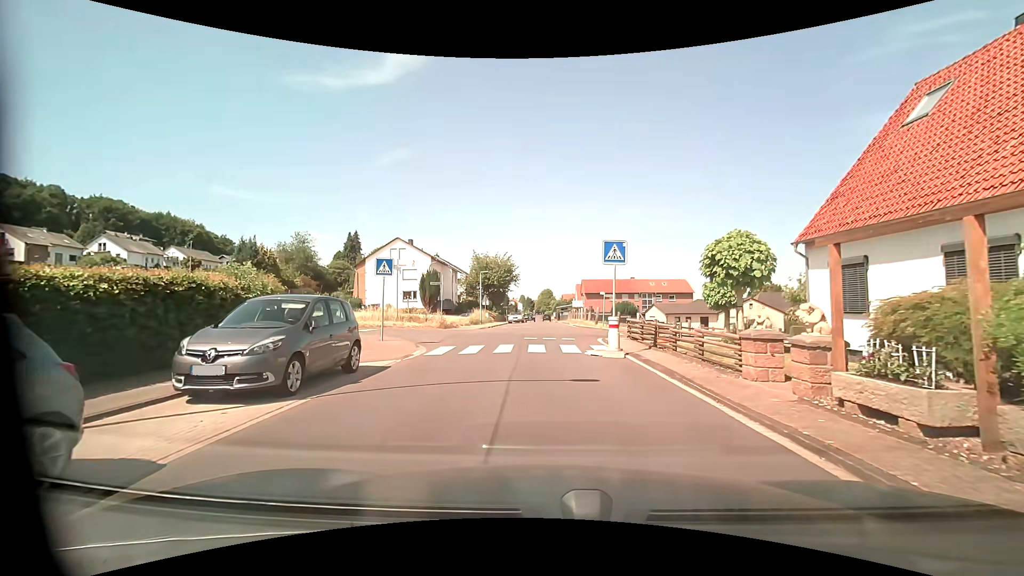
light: Day
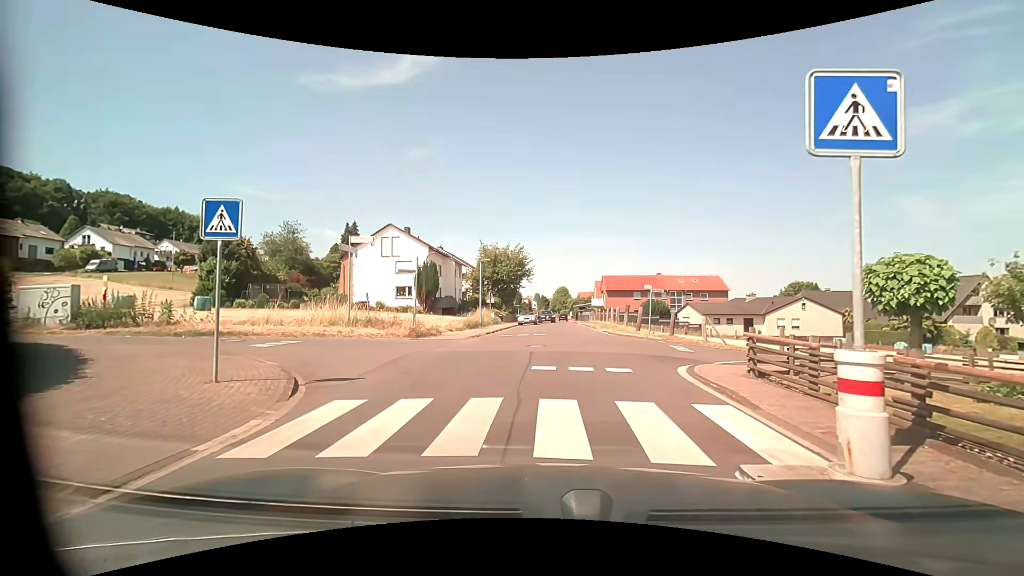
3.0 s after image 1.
(-0.2, +9.8) m; -1°
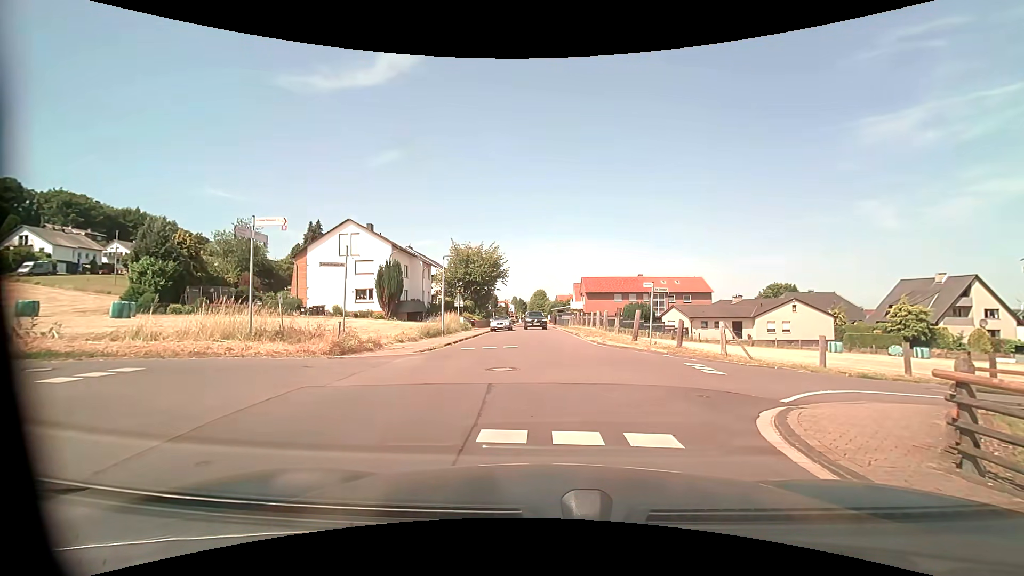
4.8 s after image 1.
(0.0, +5.2) m; +3°
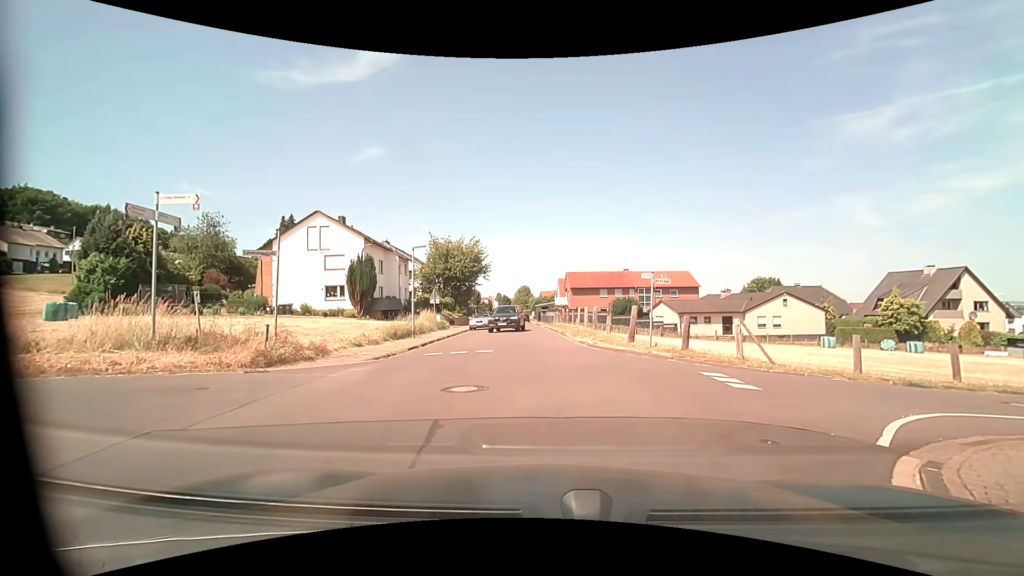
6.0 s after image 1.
(0.0, +2.9) m; 0°
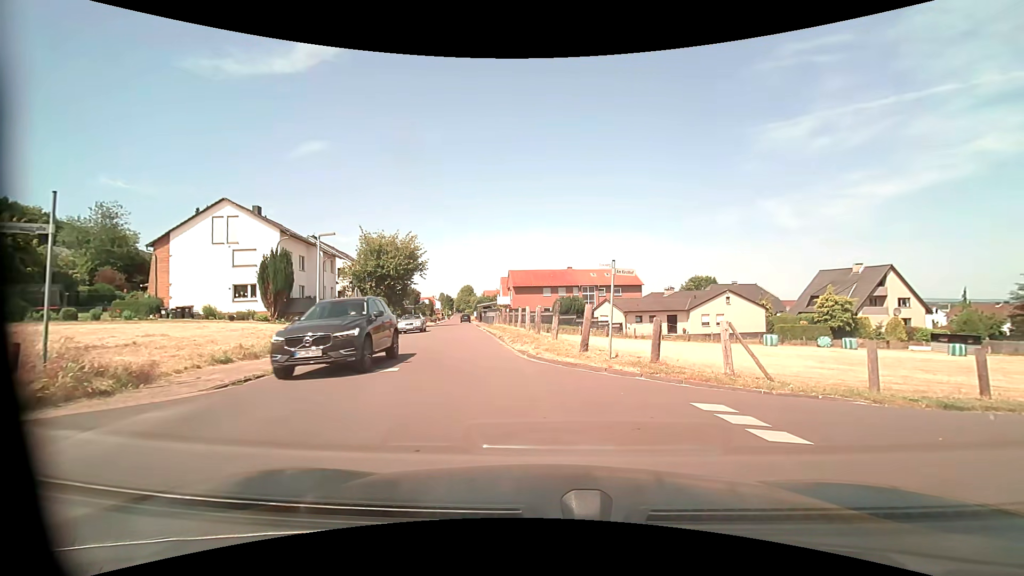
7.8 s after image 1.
(+0.2, +4.0) m; +7°
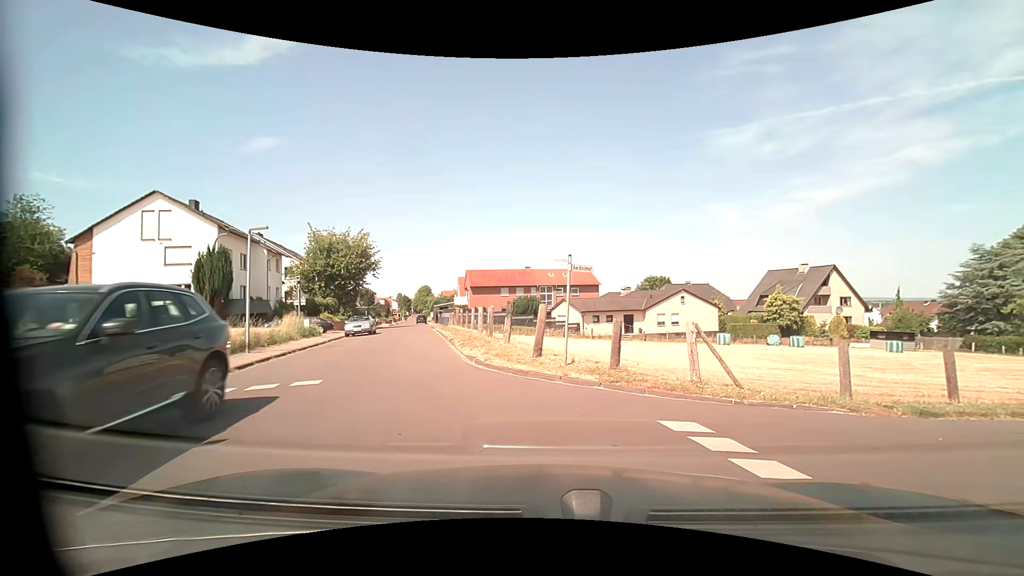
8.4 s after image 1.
(0.0, +1.4) m; +4°
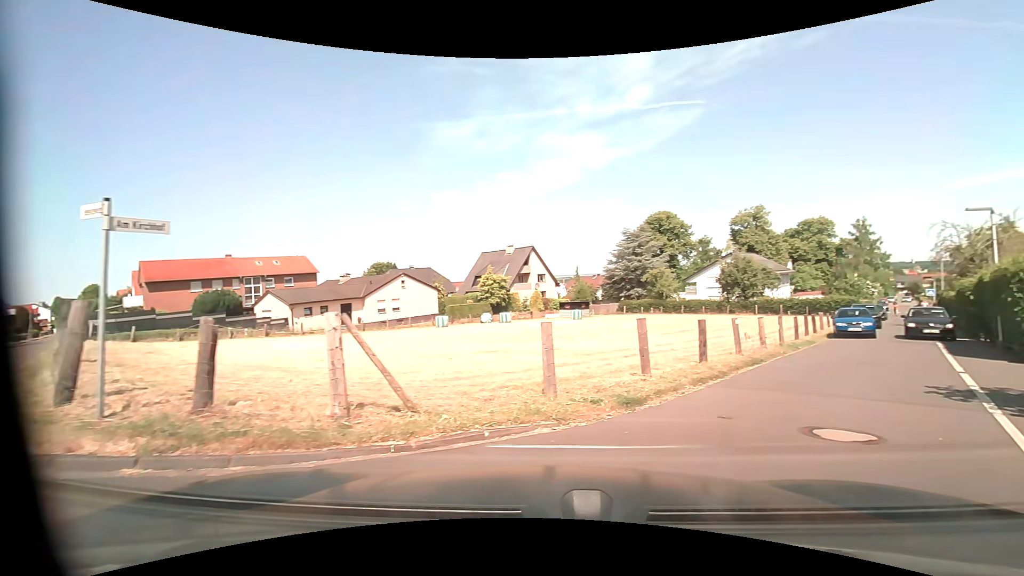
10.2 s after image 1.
(+1.1, +4.2) m; +31°
